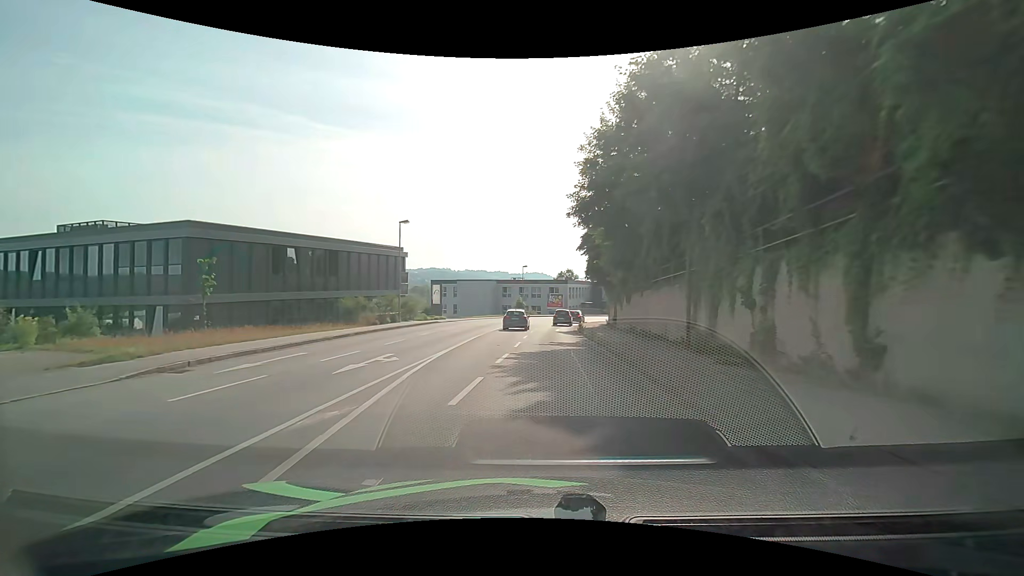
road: tertiary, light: Day
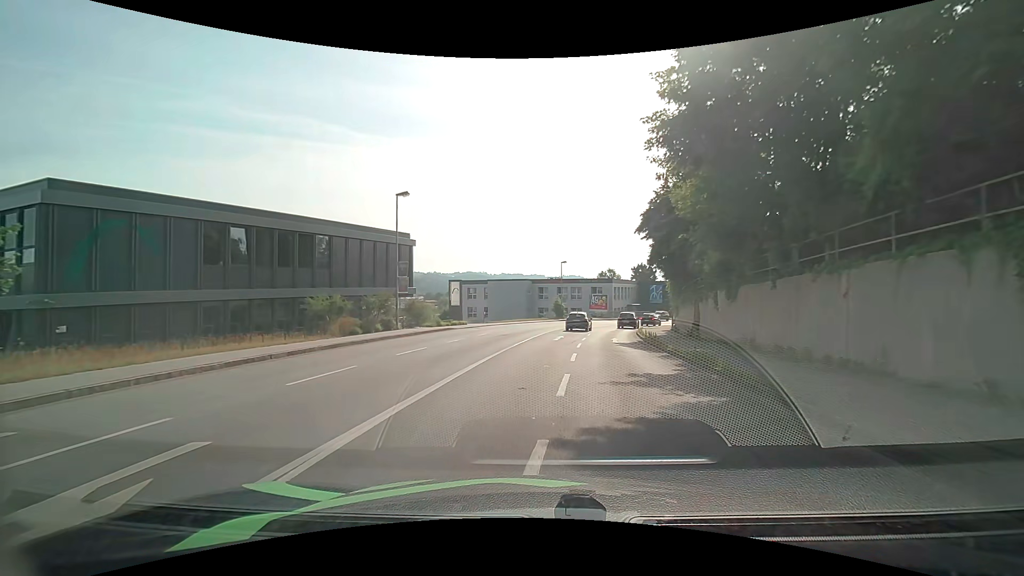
(-0.4, +10.8) m; -4°
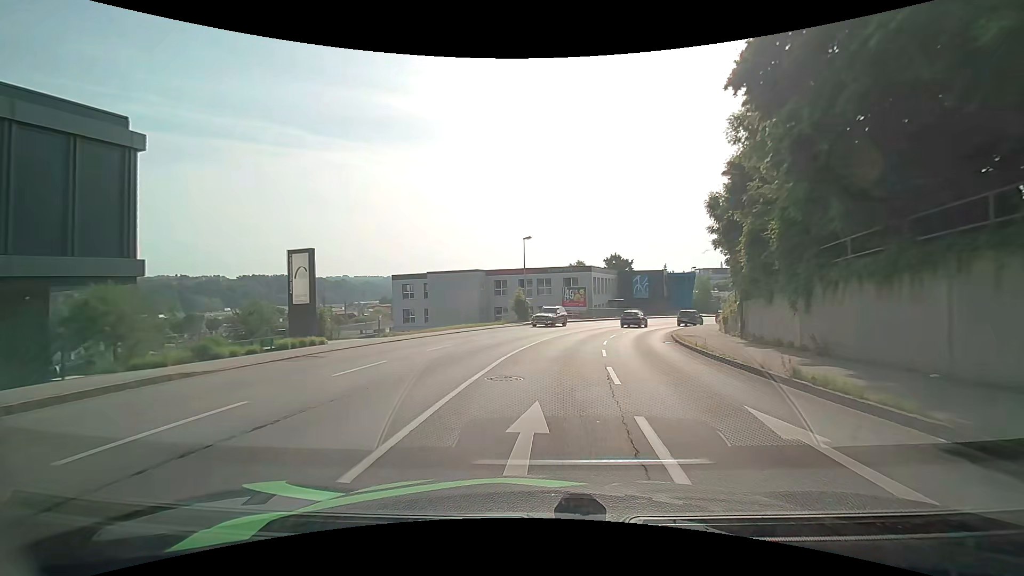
(+0.8, +22.7) m; +4°
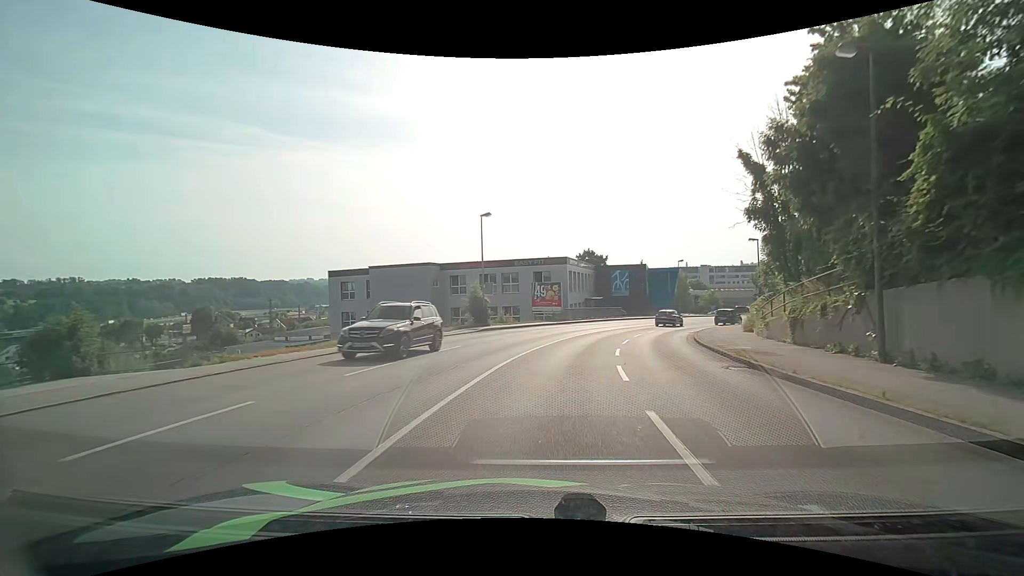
(+0.3, +11.7) m; +3°
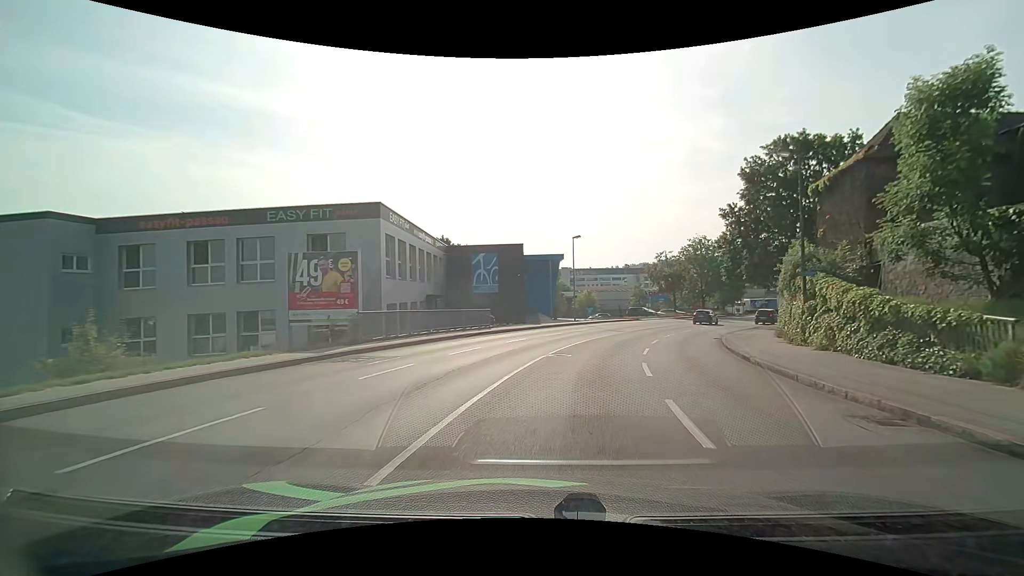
(+3.6, +28.8) m; +16°
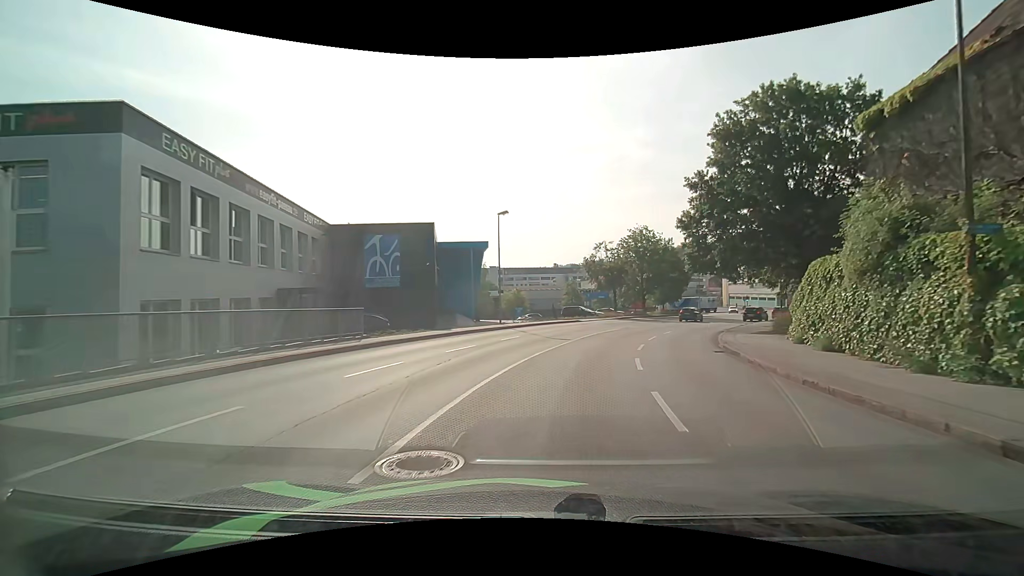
(+0.8, +11.6) m; +8°
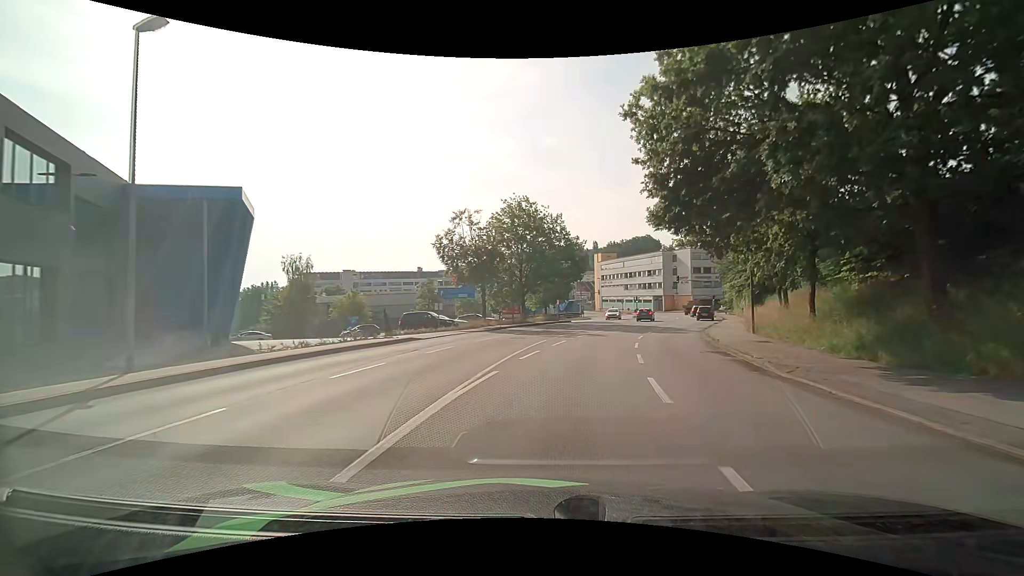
(+2.8, +22.5) m; +14°
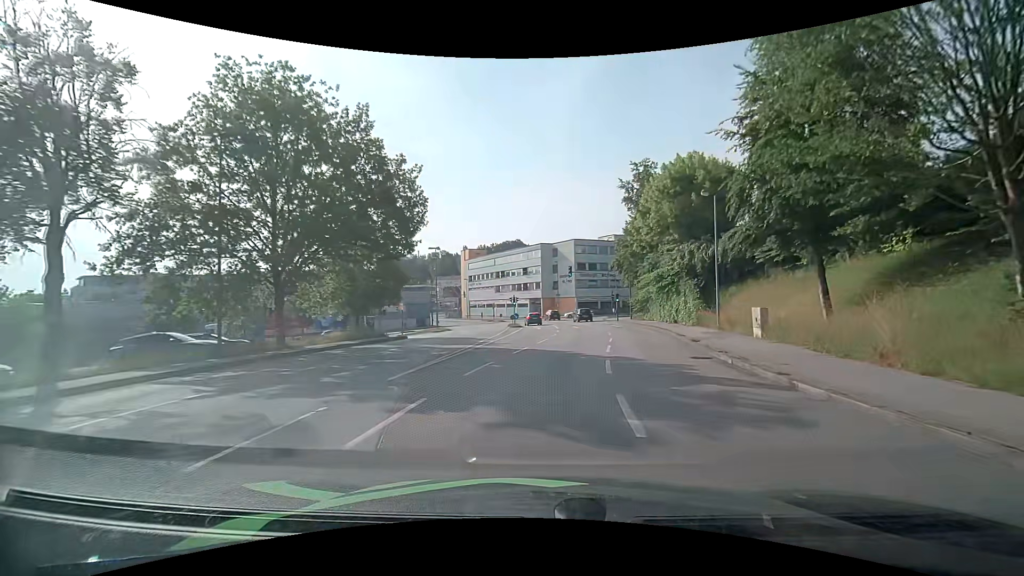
(+3.9, +26.2) m; +15°
(0, +10) (+1, +20) (+2, +30) (+3, +40) (+3, +50) (+3, +60) (+2, +70) (0, +80) (-3, +89) (-7, +98) m
